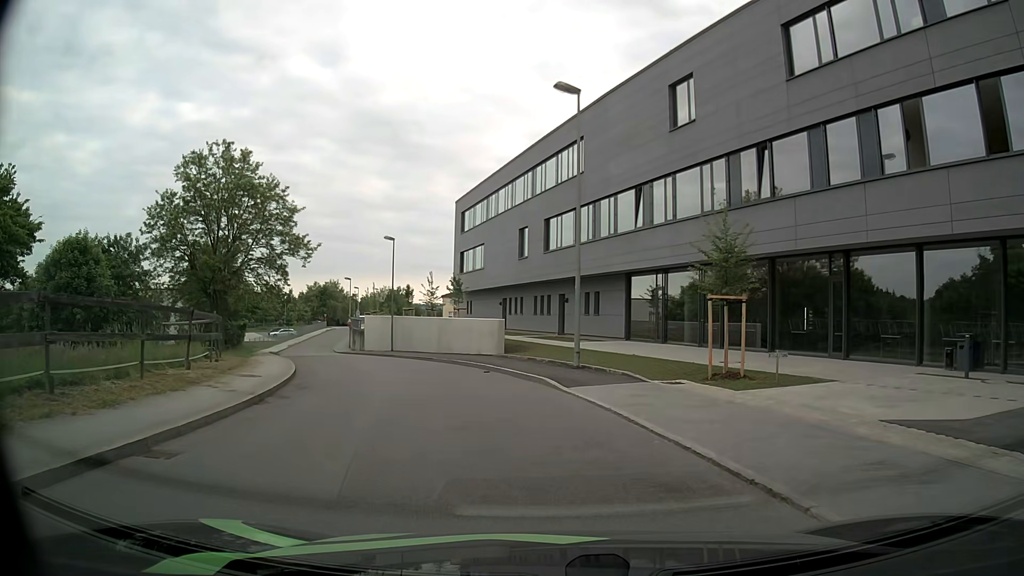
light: Day
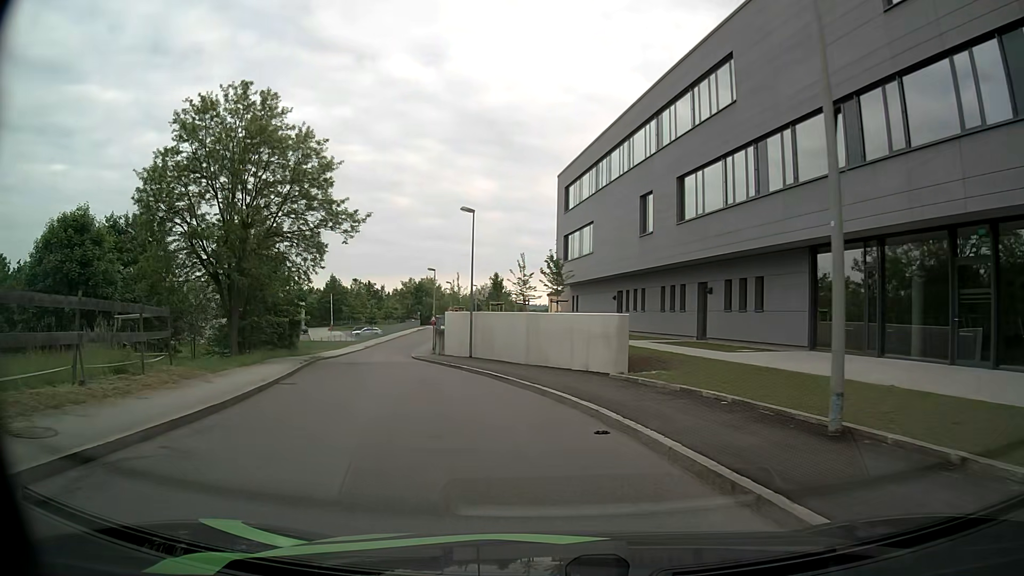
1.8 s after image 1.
(-0.8, +11.9) m; -10°
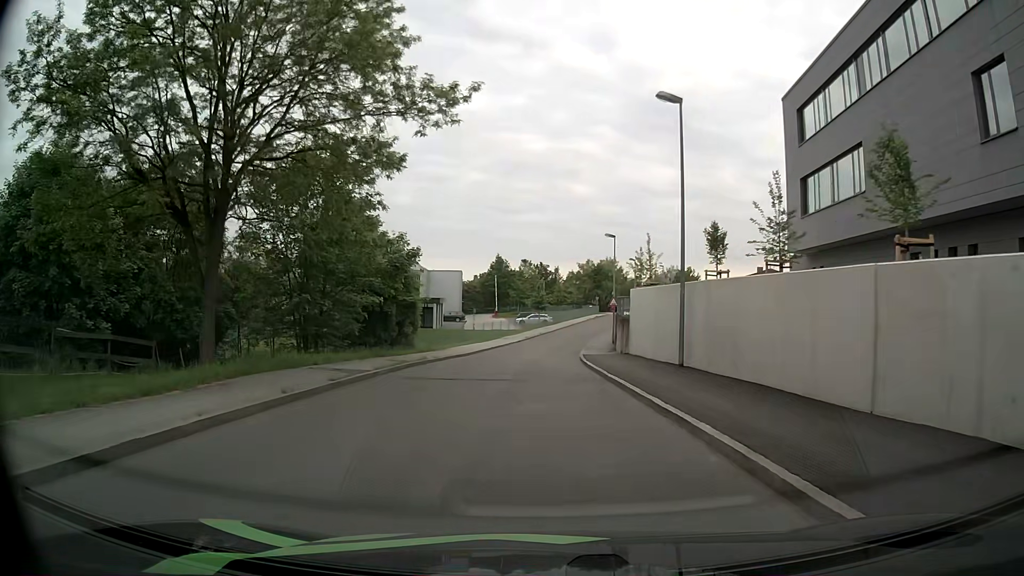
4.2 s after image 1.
(-2.0, +16.8) m; -16°
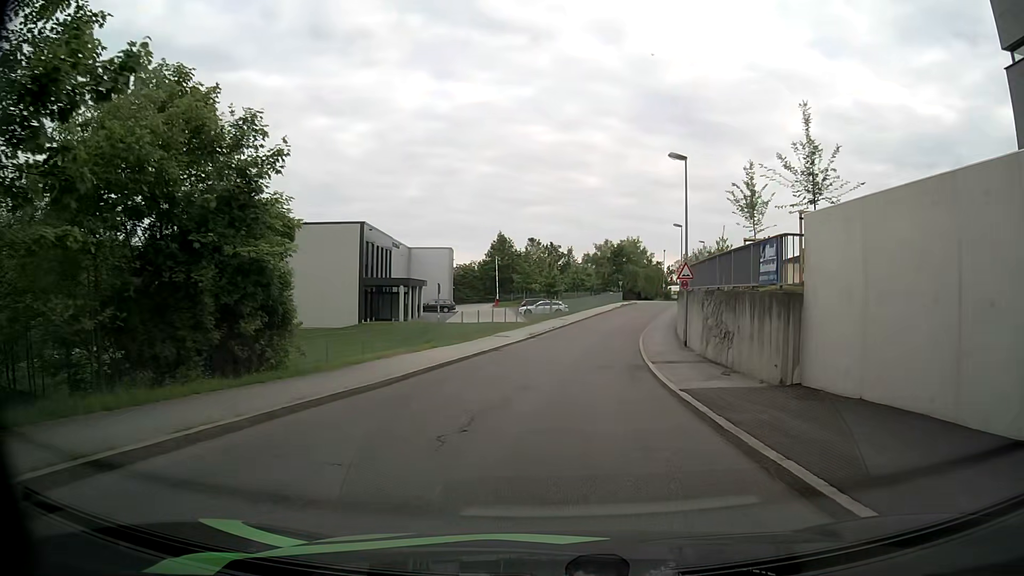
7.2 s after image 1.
(+0.2, +21.8) m; 0°
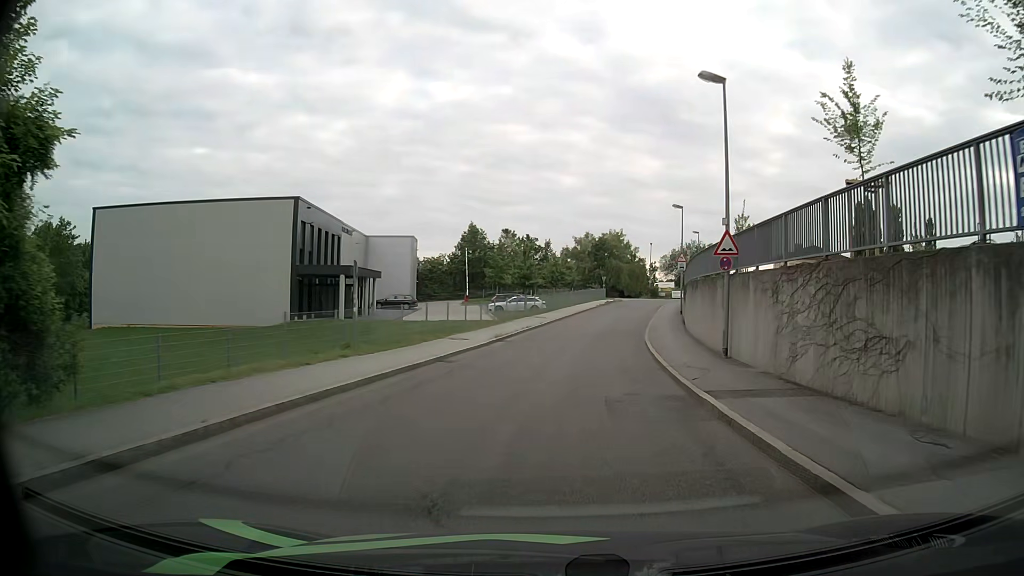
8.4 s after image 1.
(+0.2, +9.6) m; +2°
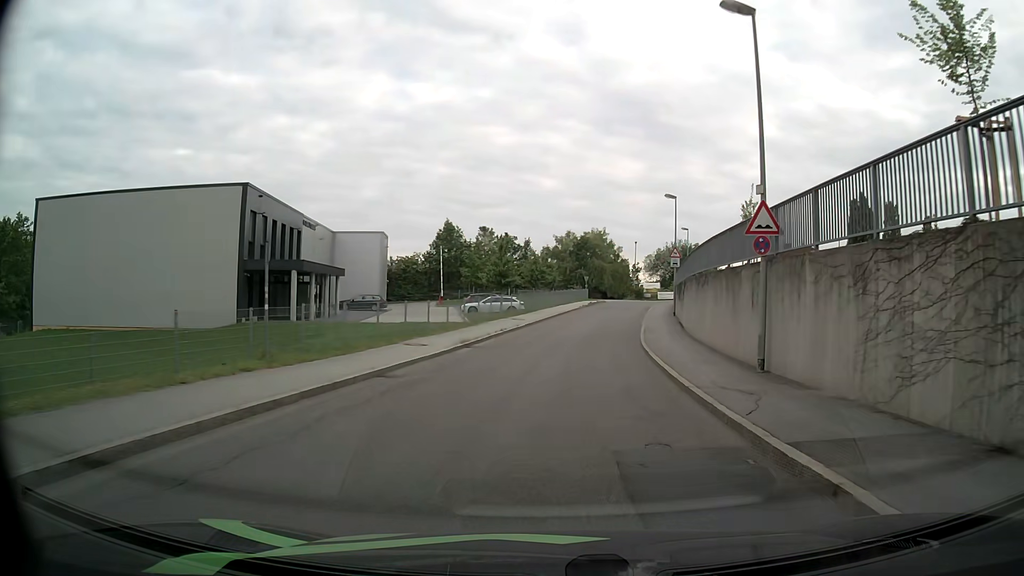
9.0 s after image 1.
(+0.1, +4.9) m; +3°
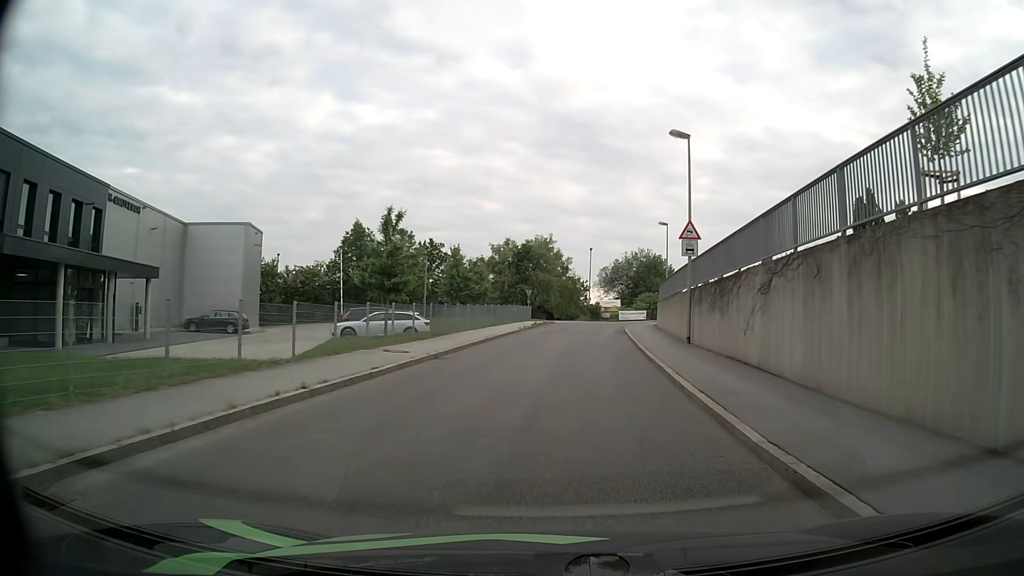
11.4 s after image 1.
(+0.6, +19.5) m; +4°
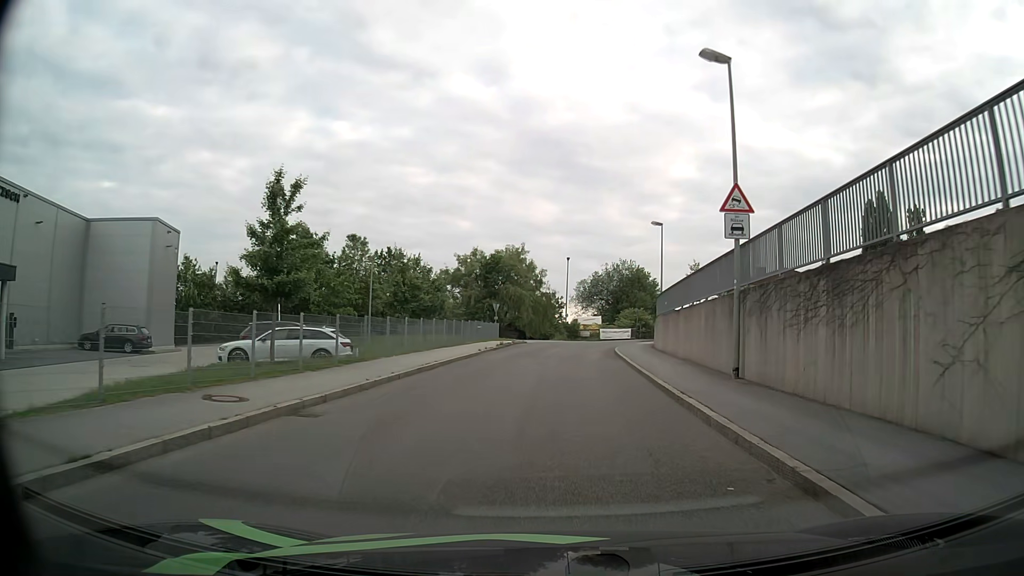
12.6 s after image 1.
(+0.2, +9.4) m; +2°
(0, +10) (0, +20) (+1, +30) (+2, +40) (+4, +50) (+9, +58) (+17, +65) (+26, +68) (+36, +70) (+46, +70) m
